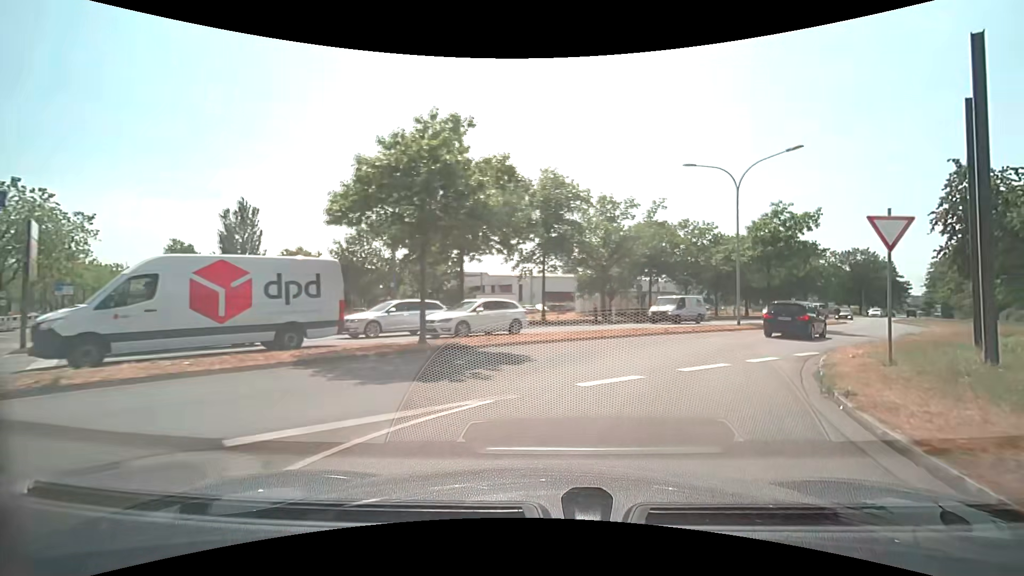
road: secondary_link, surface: asphalt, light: Day
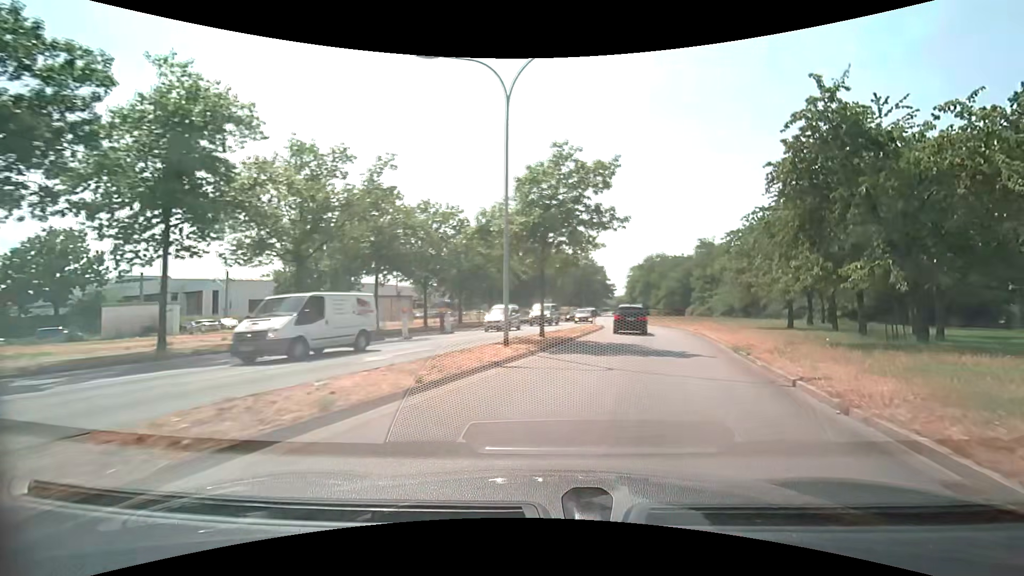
(+3.7, +15.2) m; +27°
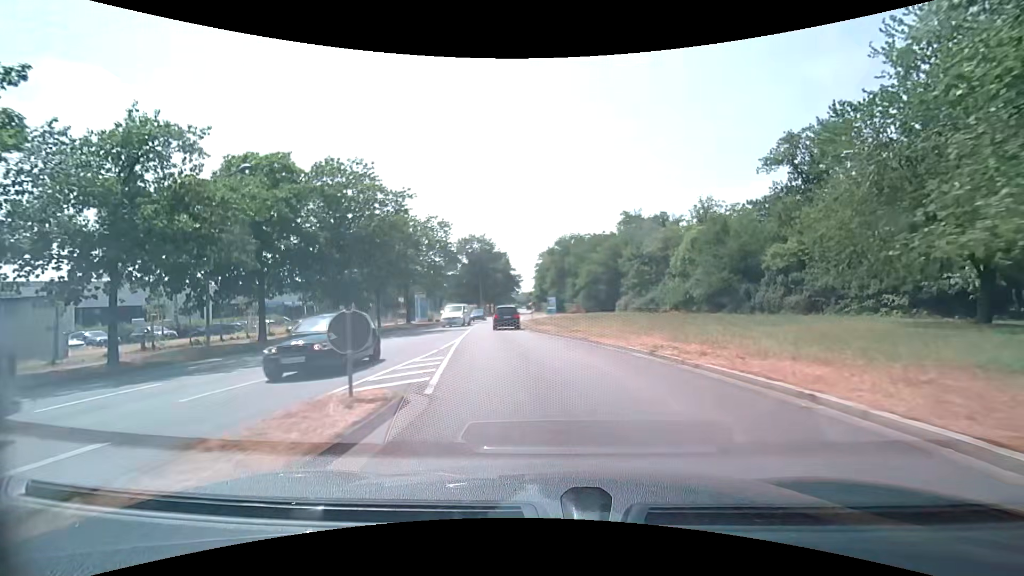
(+6.3, +30.0) m; +14°
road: secondary
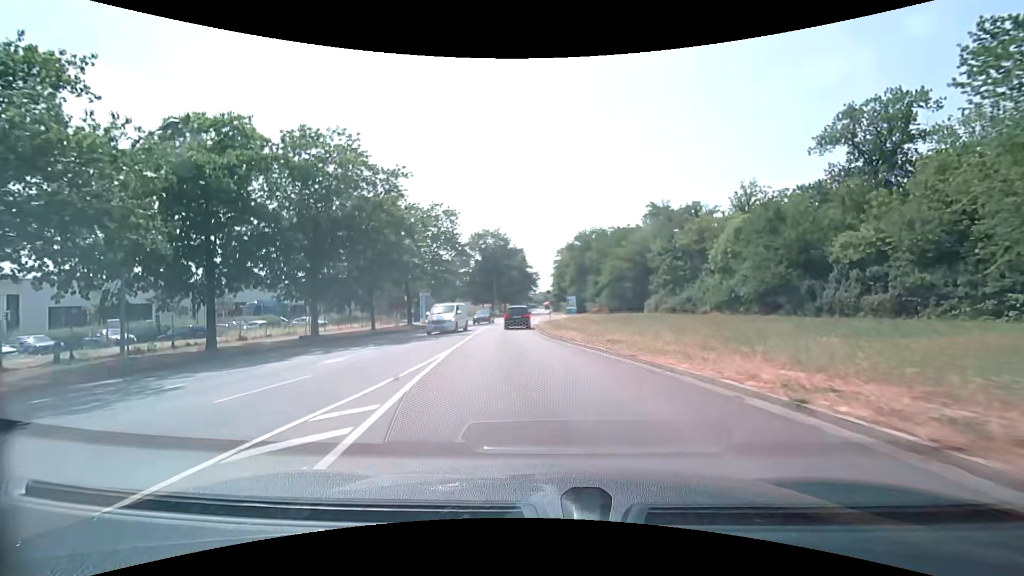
(-0.1, +6.7) m; -2°
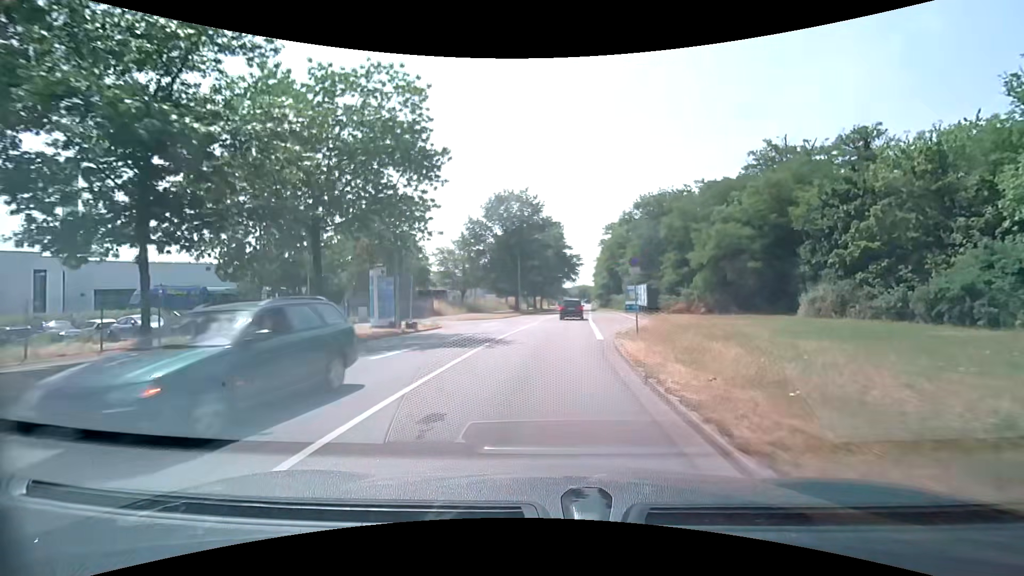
(-1.8, +26.8) m; -4°
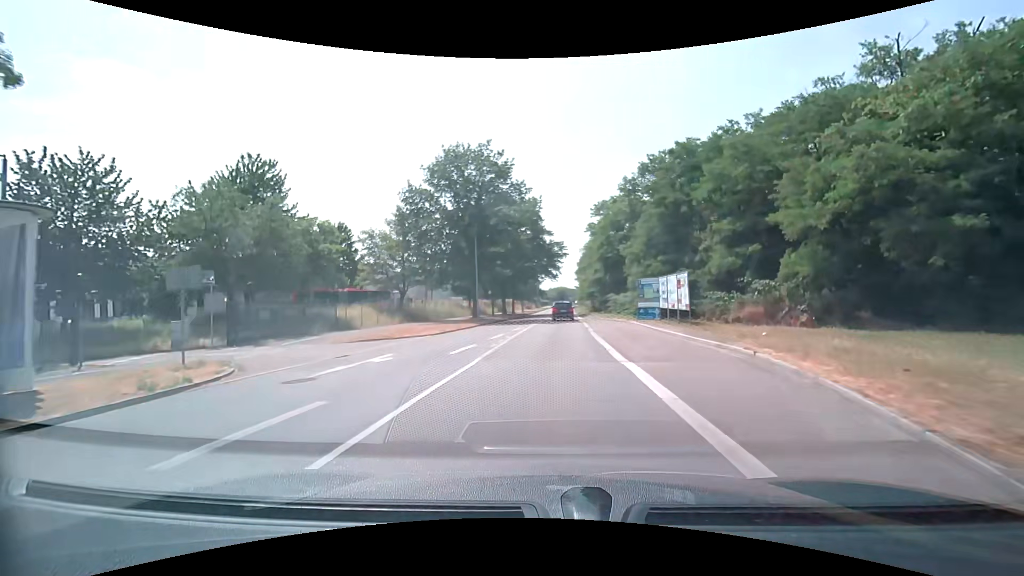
(+0.5, +20.1) m; +3°
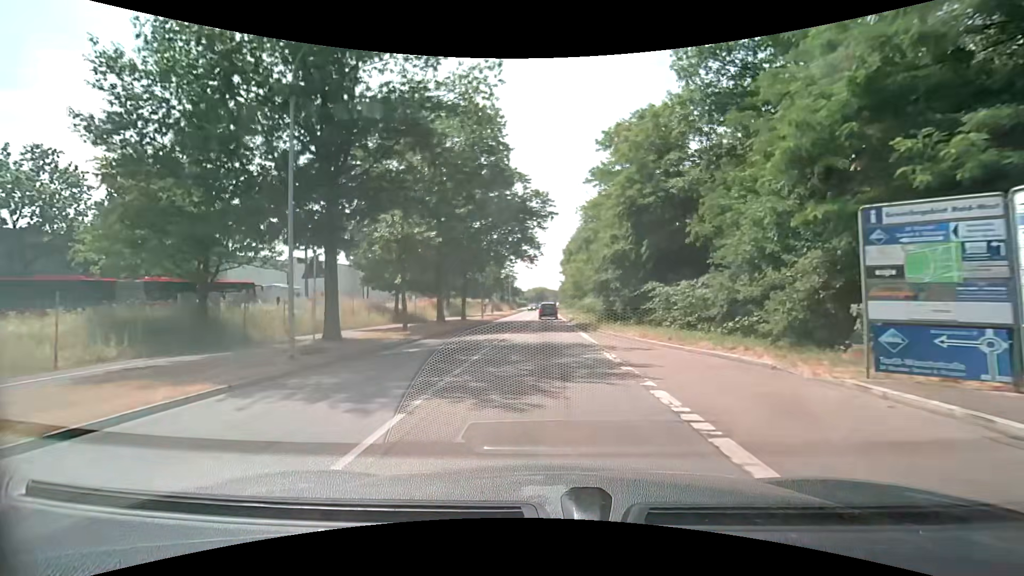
(+0.5, +27.6) m; +2°
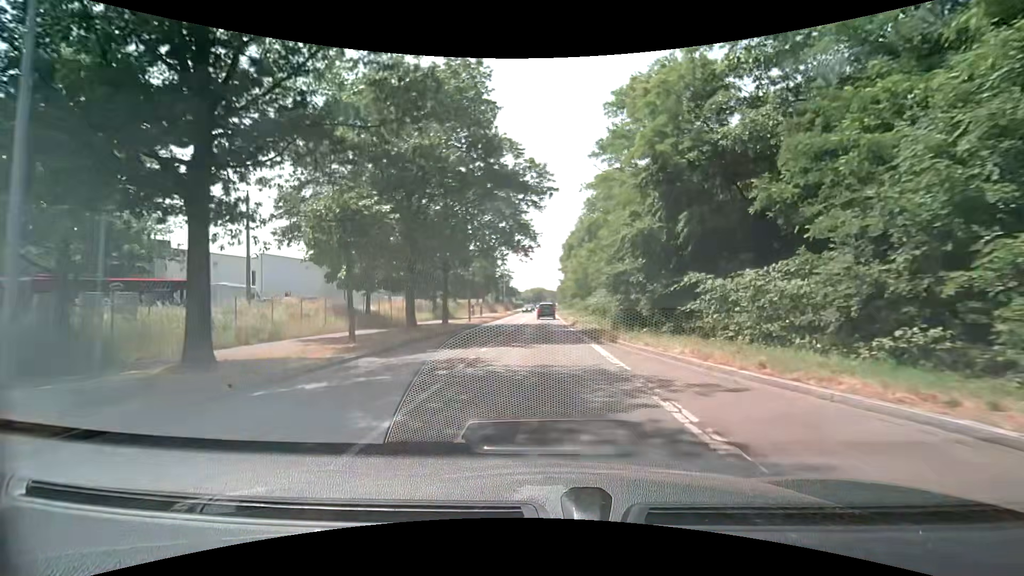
(0.0, +7.0) m; 0°
(0, +10) (0, +20) (0, +30) (0, +40) (0, +50) (0, +60) (0, +70) (0, +80) (0, +90) (0, +100) m
